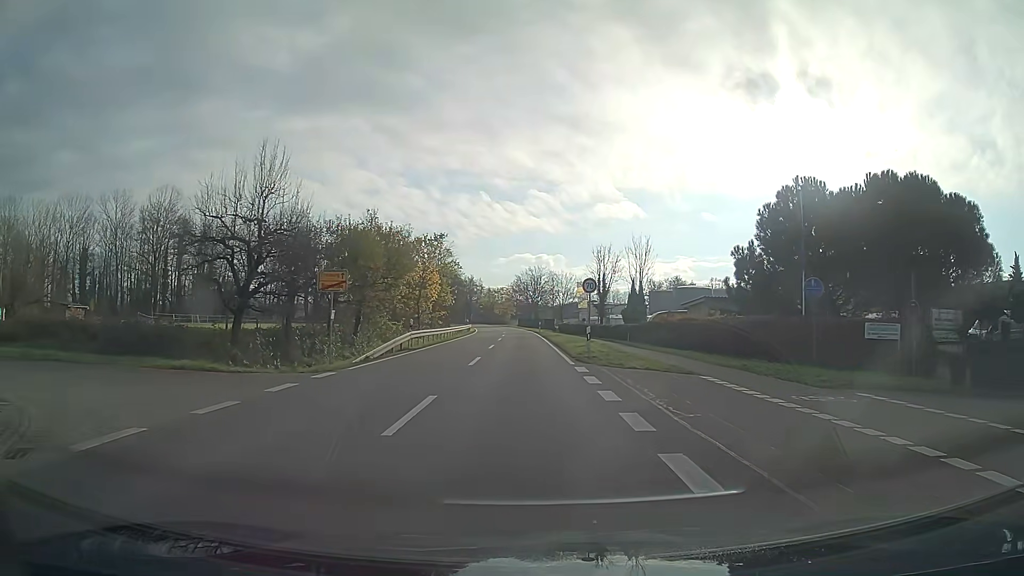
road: secondary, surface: asphalt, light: Day
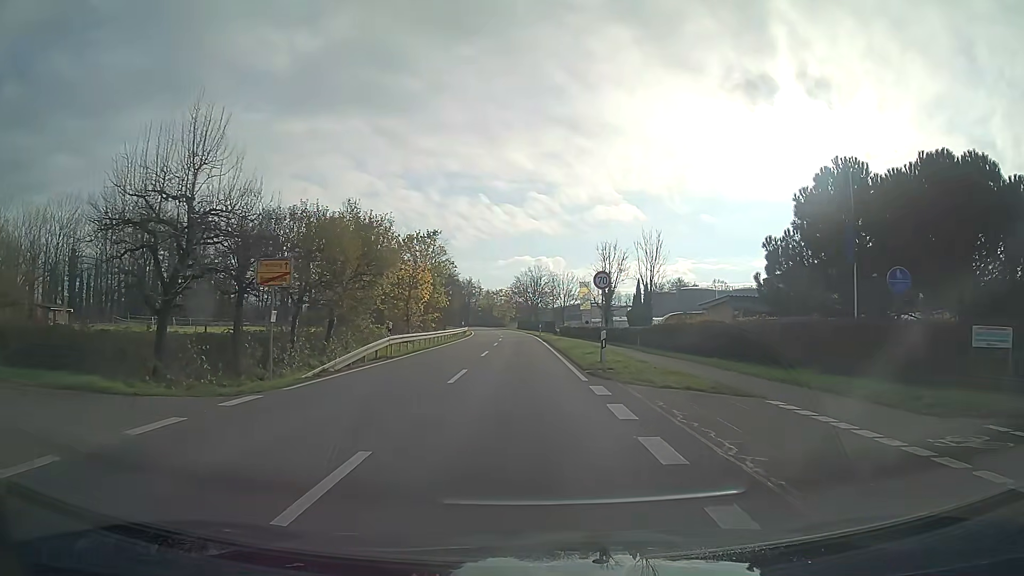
(0.0, +4.9) m; 0°
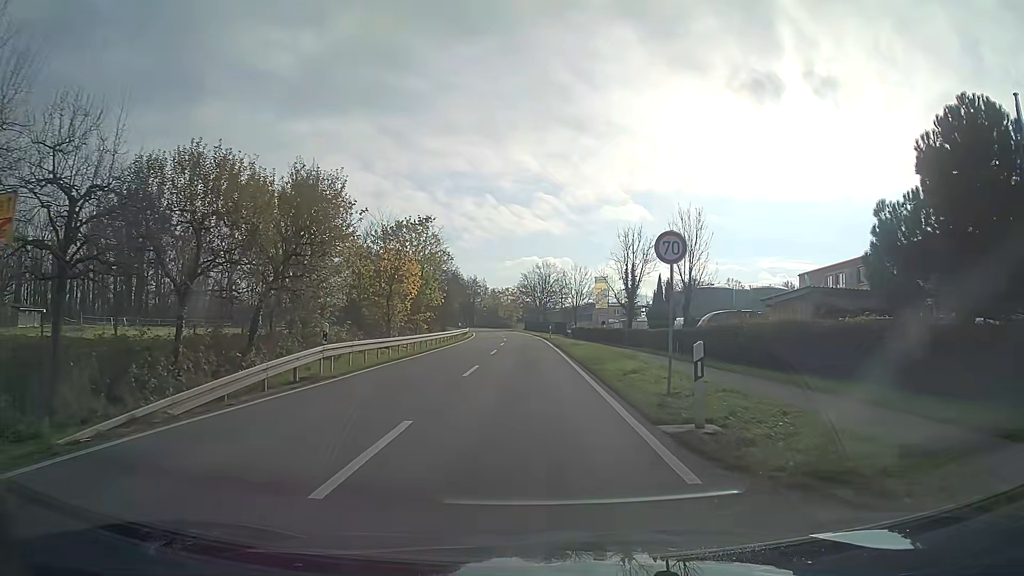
(-0.1, +9.8) m; -1°
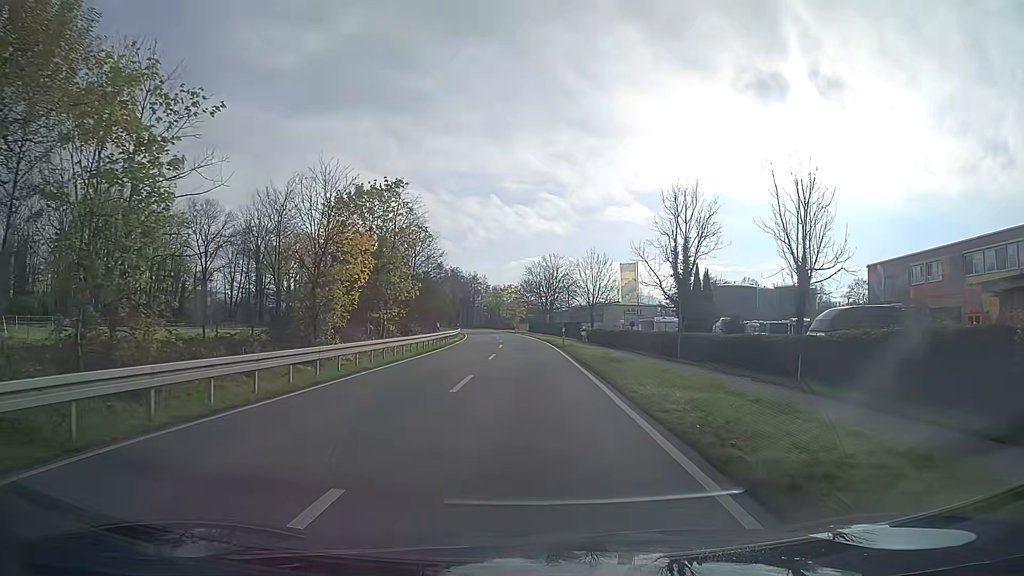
(0.0, +16.2) m; 0°
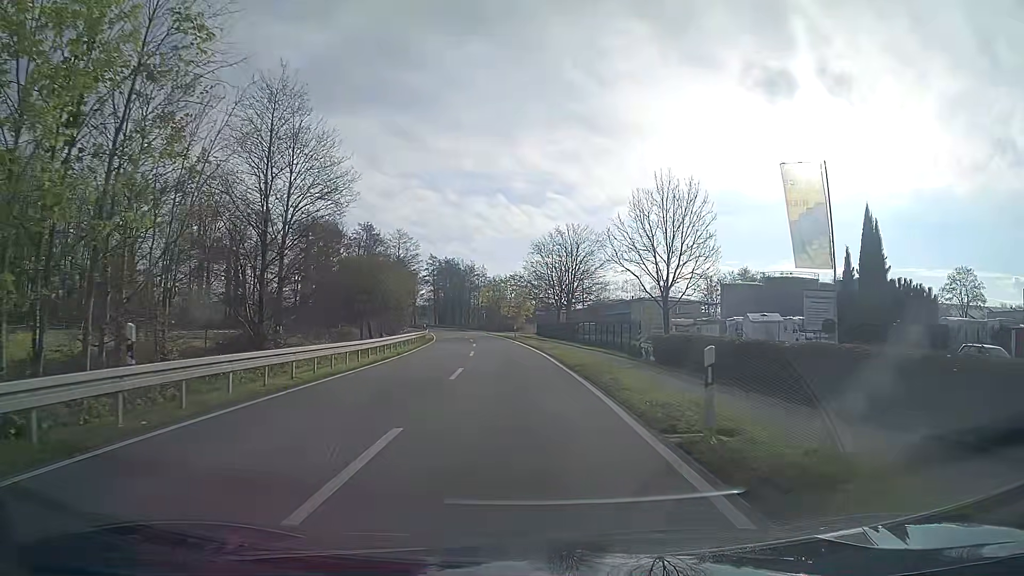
(-0.1, +33.5) m; -1°
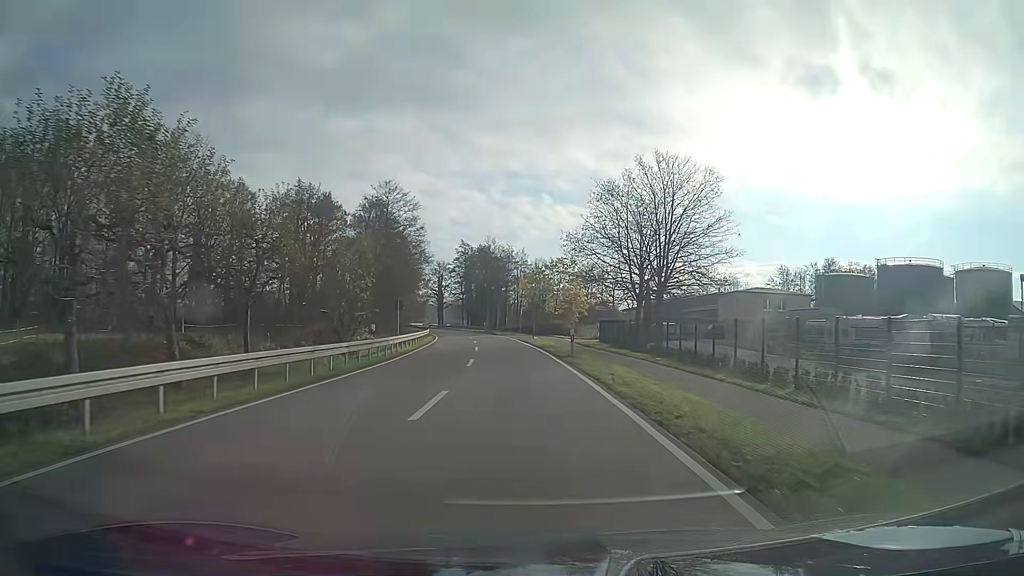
(-1.1, +31.6) m; -4°
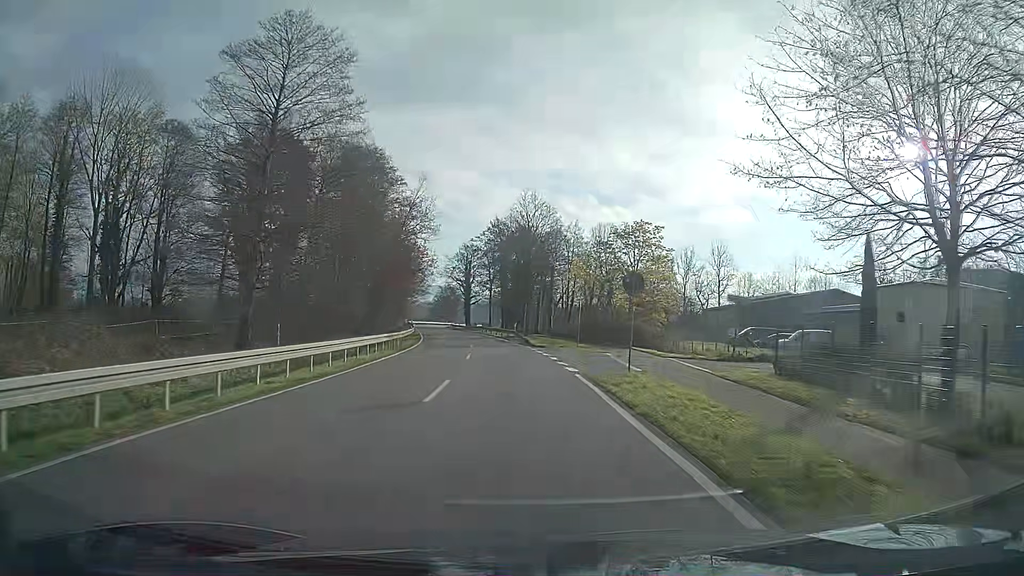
(-1.1, +34.4) m; -4°
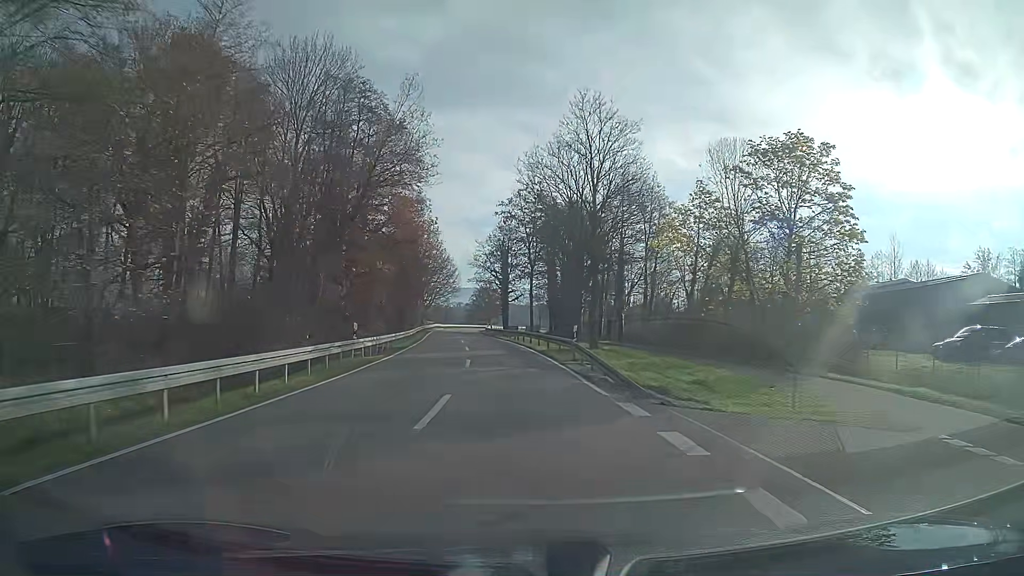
(-0.9, +27.1) m; -3°
